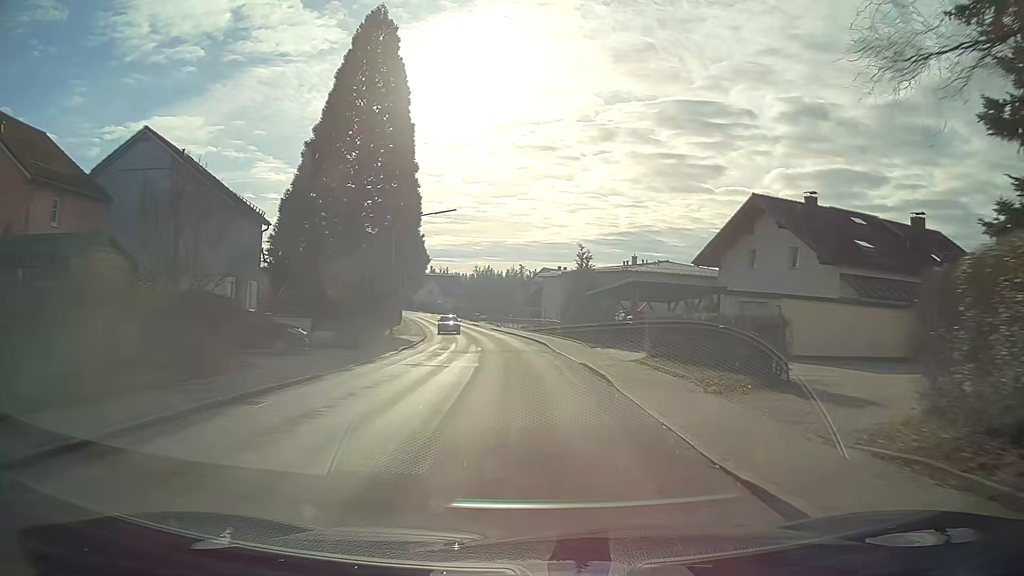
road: tertiary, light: Day
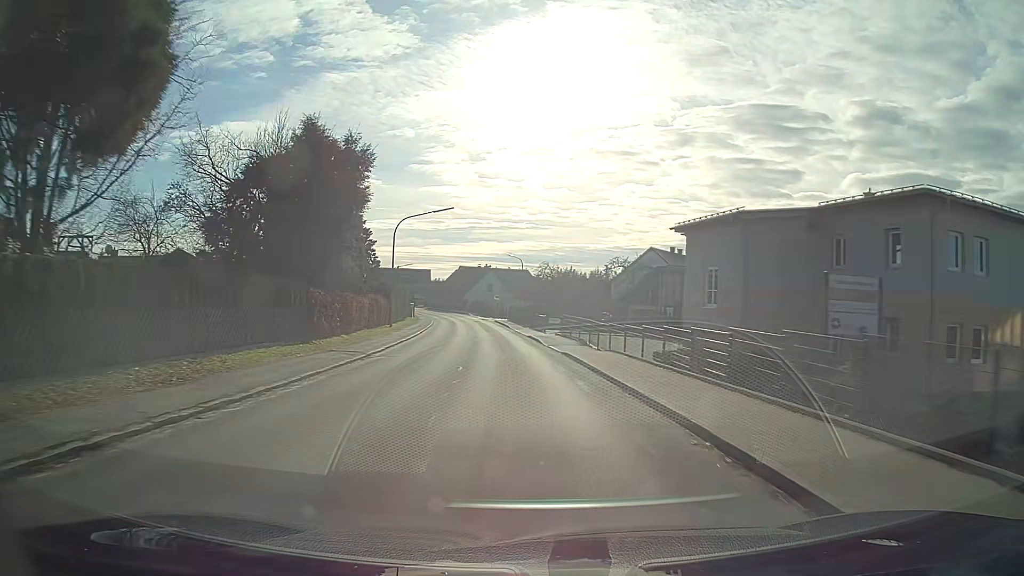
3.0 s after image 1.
(-2.2, +40.5) m; -7°
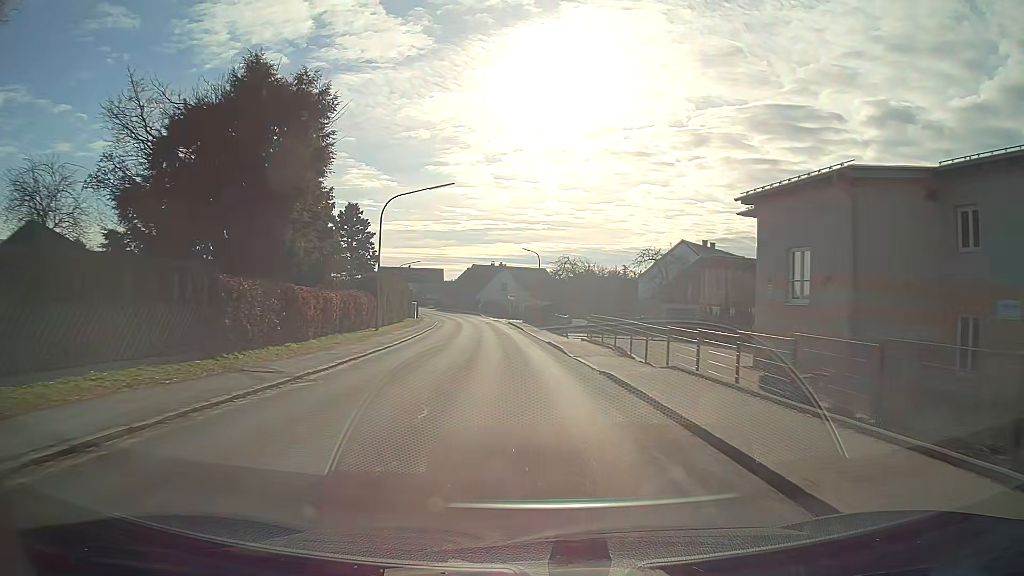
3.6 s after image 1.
(-0.1, +8.1) m; -1°
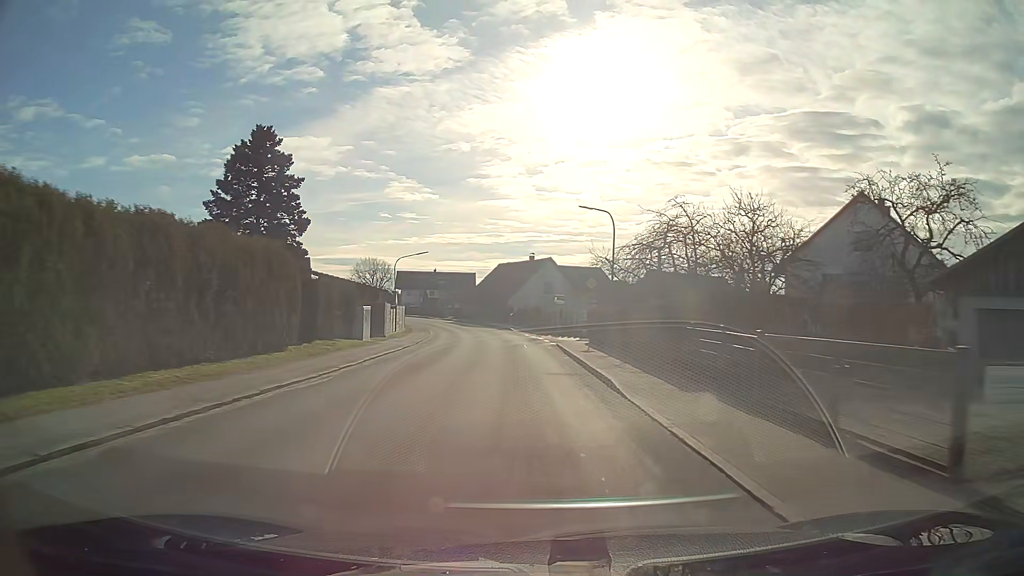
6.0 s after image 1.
(-1.1, +32.2) m; -4°
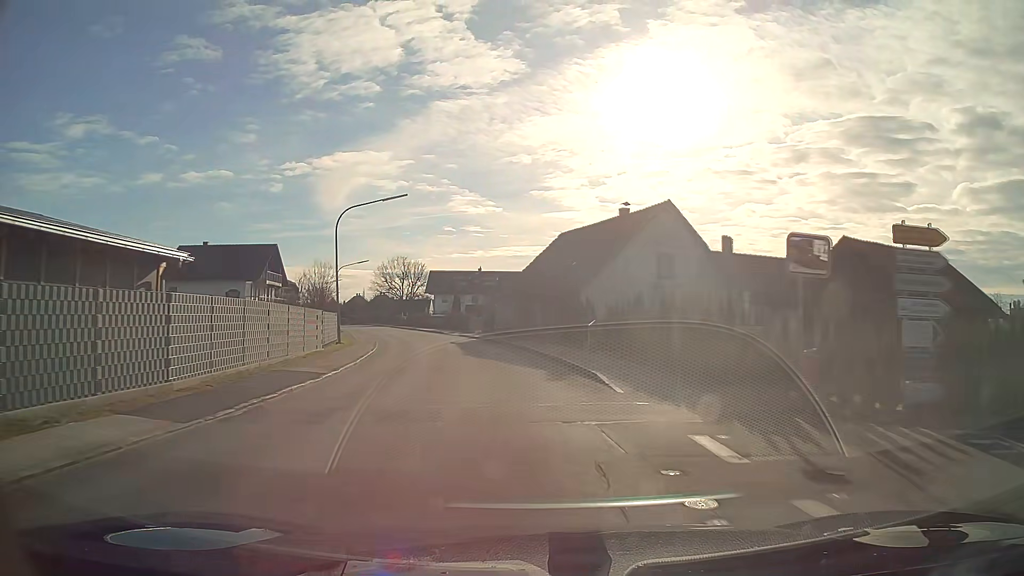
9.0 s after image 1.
(-1.6, +39.3) m; -6°
